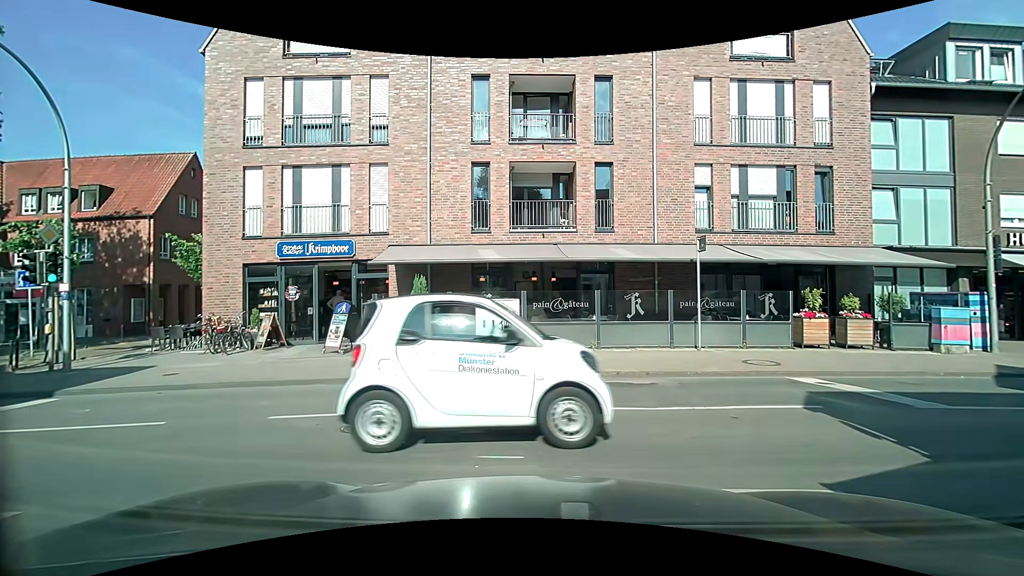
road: residential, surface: asphalt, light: Day
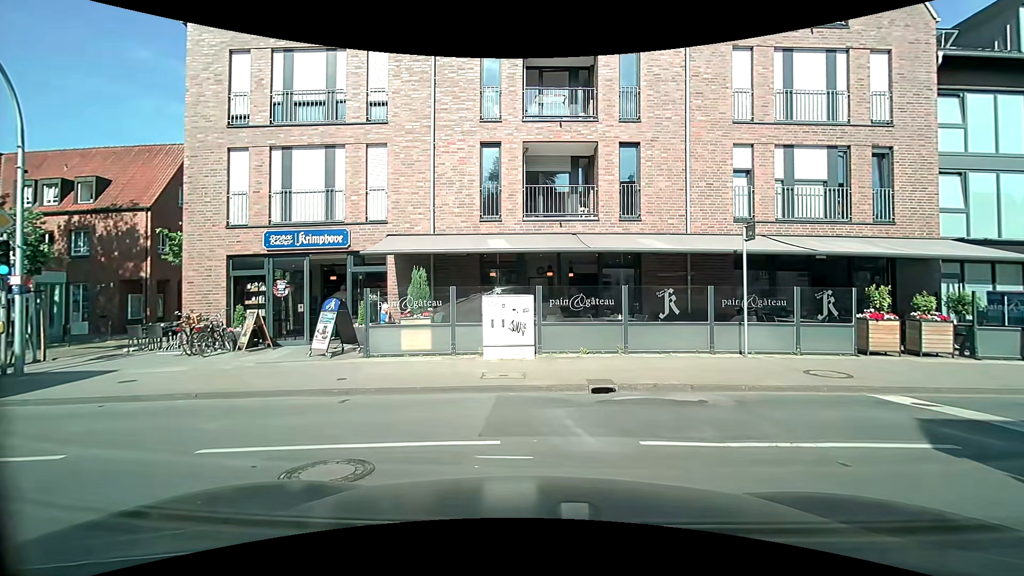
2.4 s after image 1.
(0.0, +1.8) m; 0°
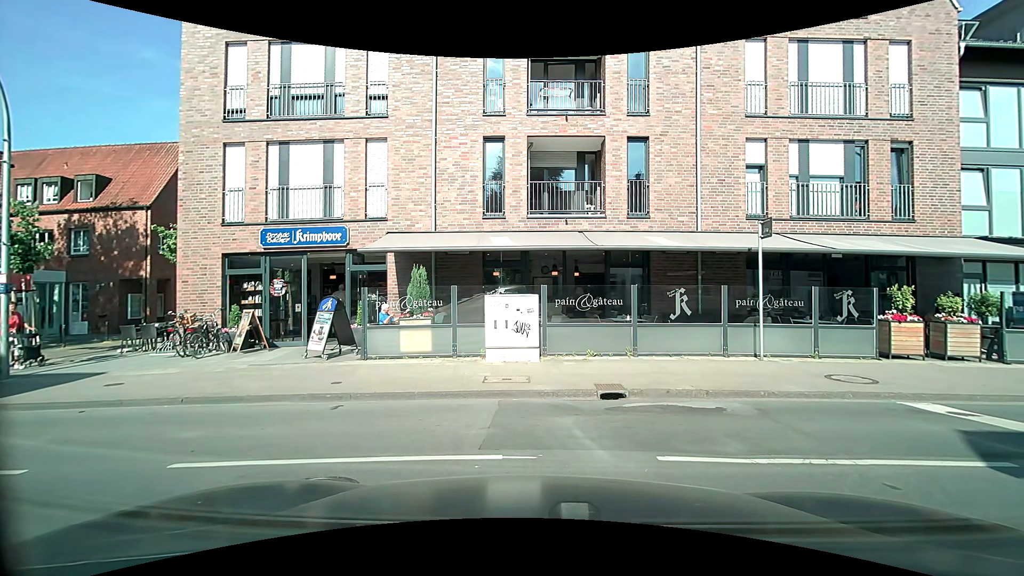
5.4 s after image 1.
(0.0, +0.6) m; 0°
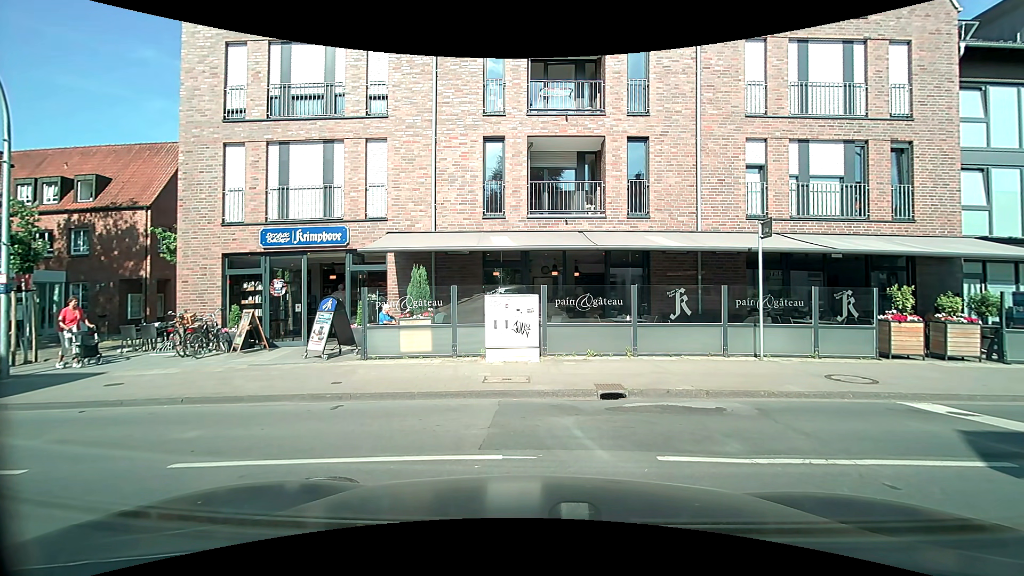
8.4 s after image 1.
(0.0, 0.0) m; 0°
